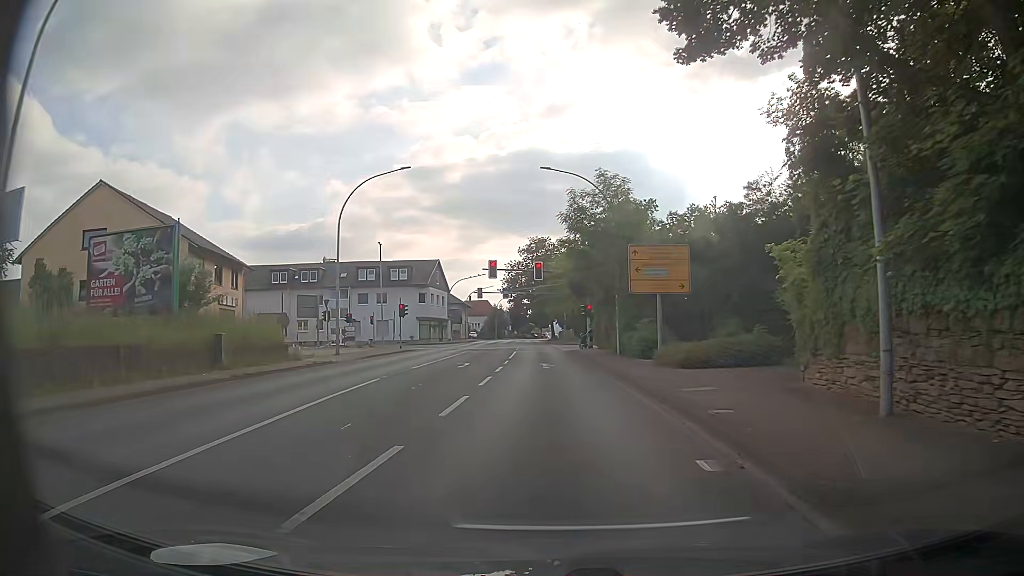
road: primary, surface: asphalt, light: Day
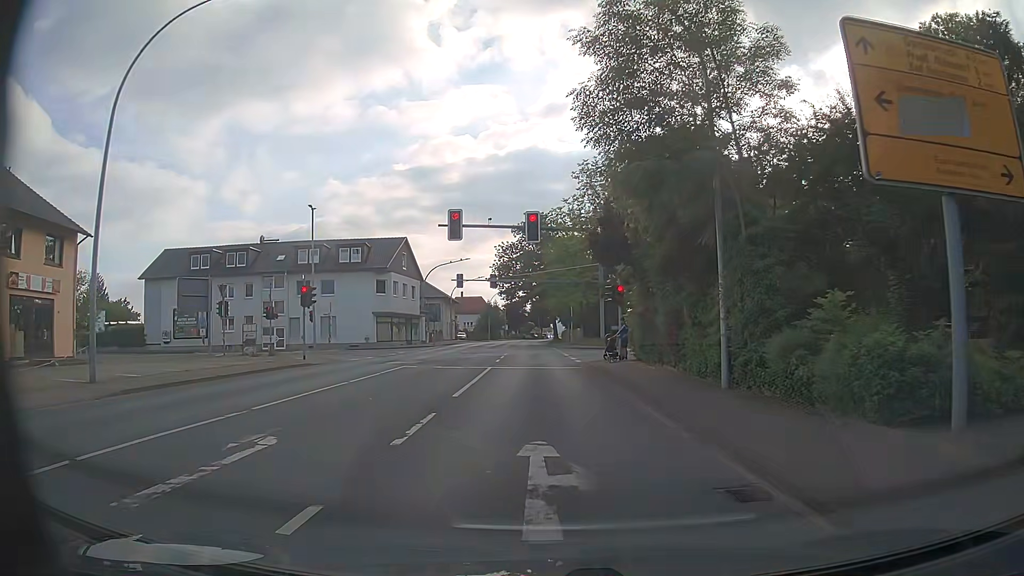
(+0.2, +20.6) m; 0°
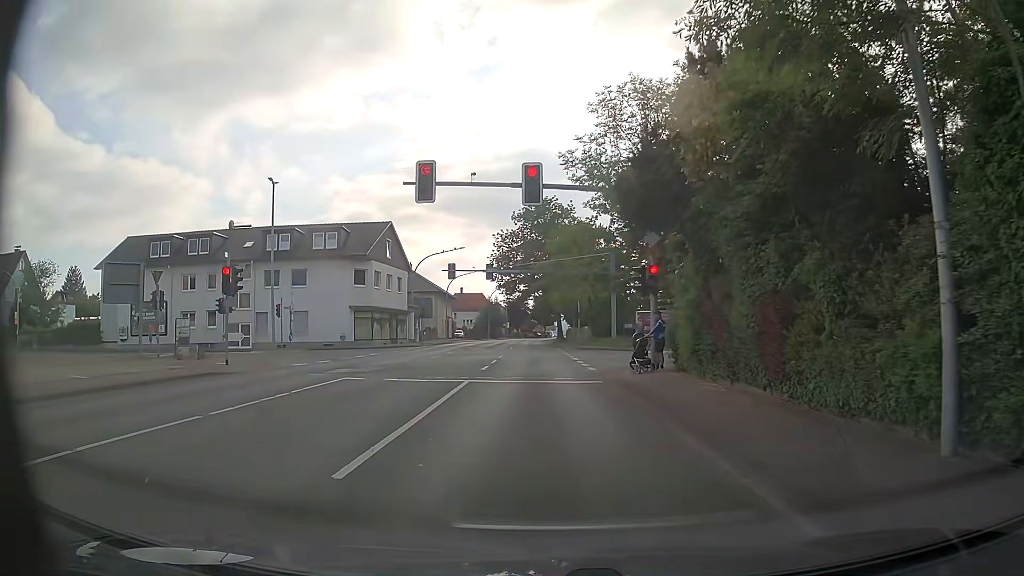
(0.0, +8.1) m; 0°
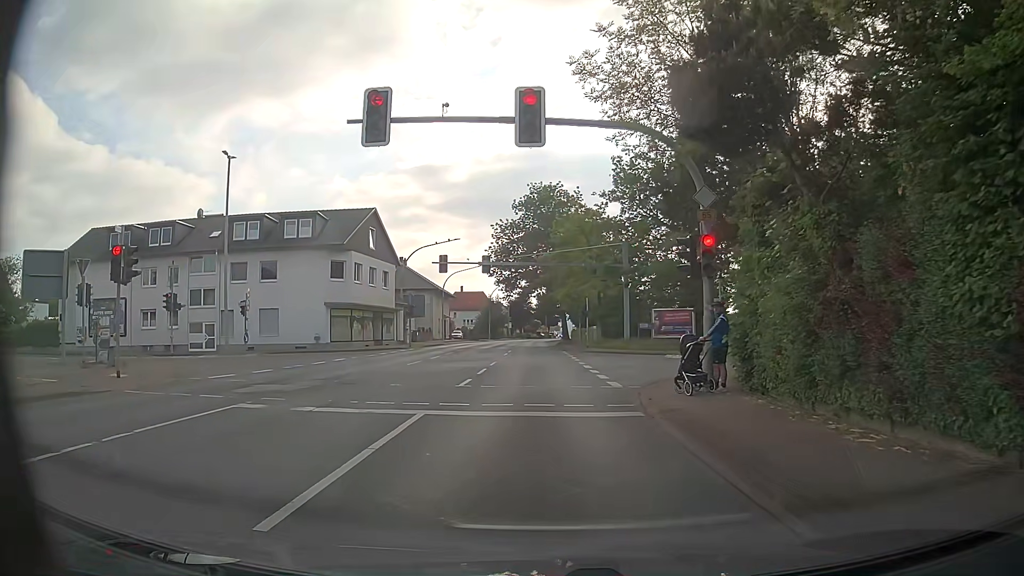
(-0.1, +6.7) m; 0°
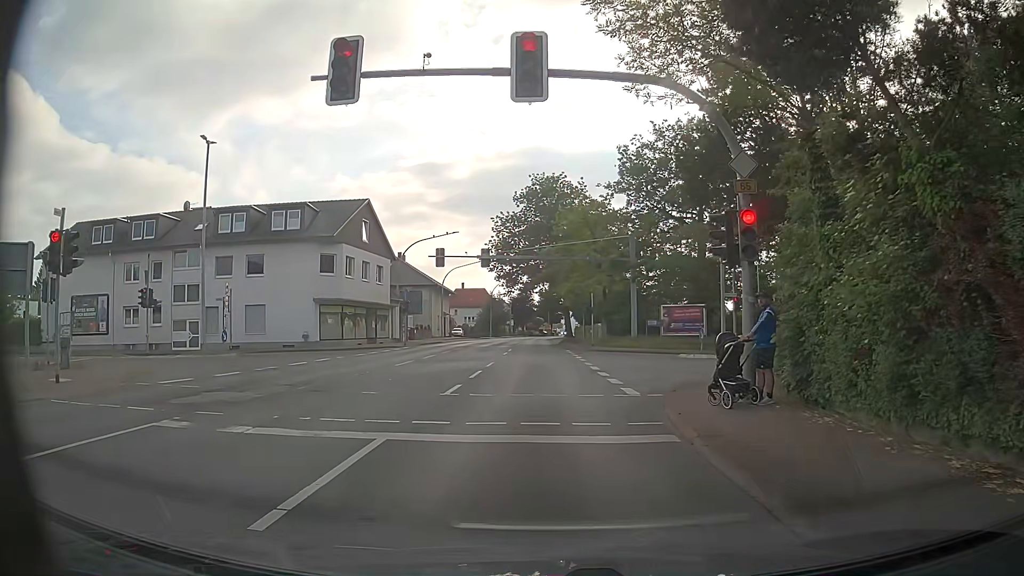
(0.0, +2.6) m; +1°
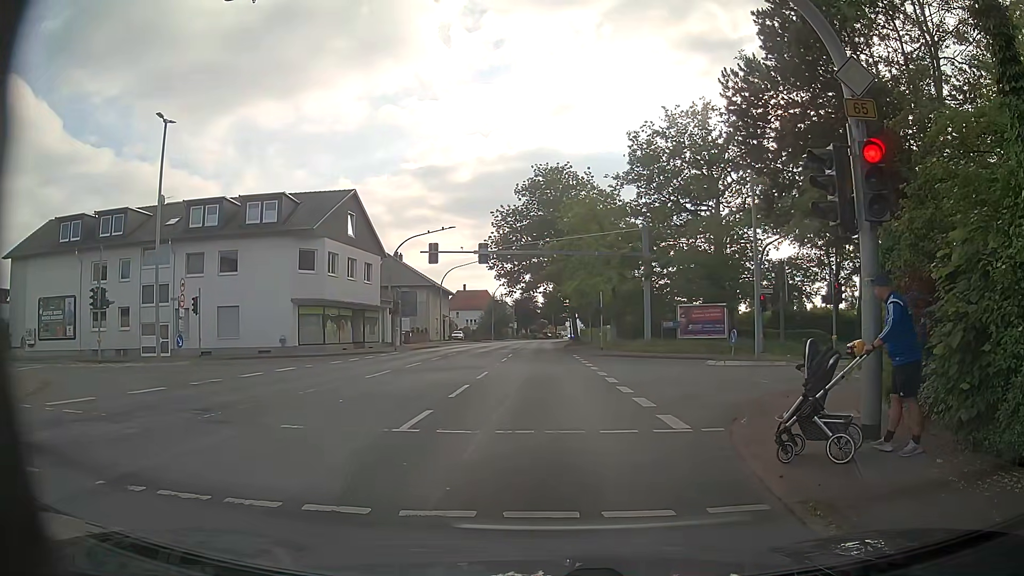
(-0.1, +4.2) m; 0°
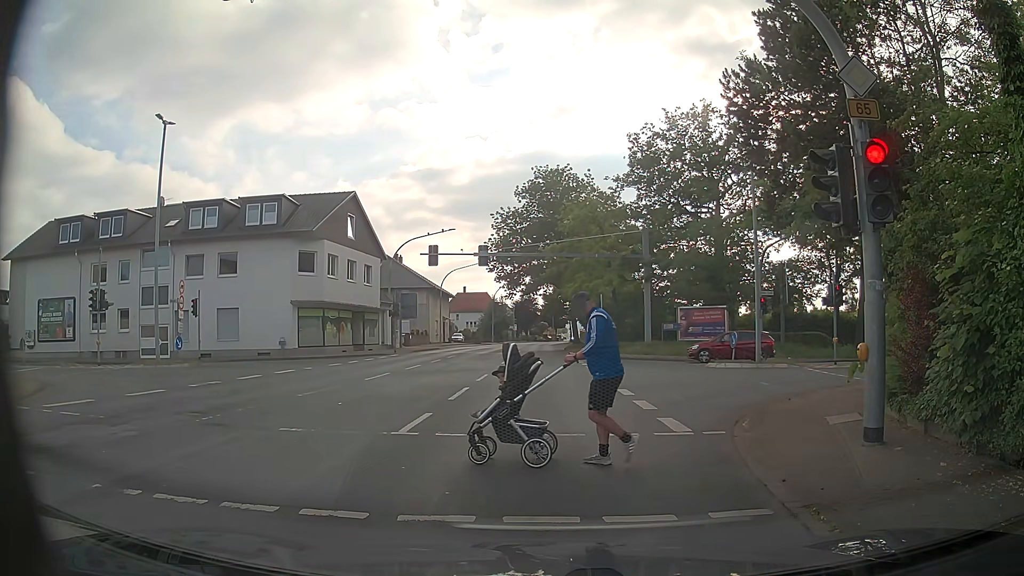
(0.0, +0.2) m; 0°
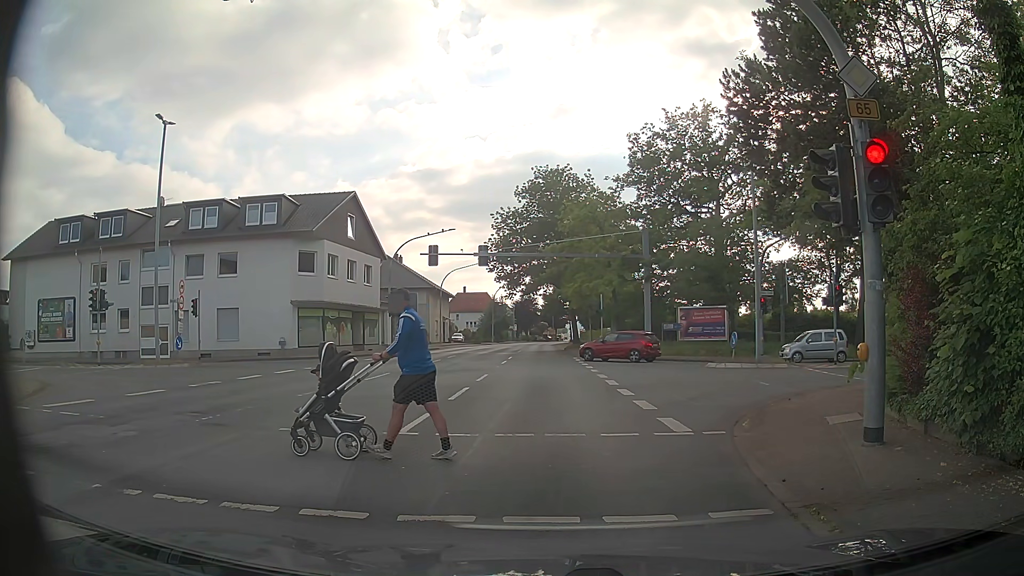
(0.0, 0.0) m; 0°
(-1, +10) (-1, +20) (-2, +30) (-2, +40) (-3, +50) (-3, +60) (-4, +70) (-4, +80) (-5, +90) (-5, +100) m
